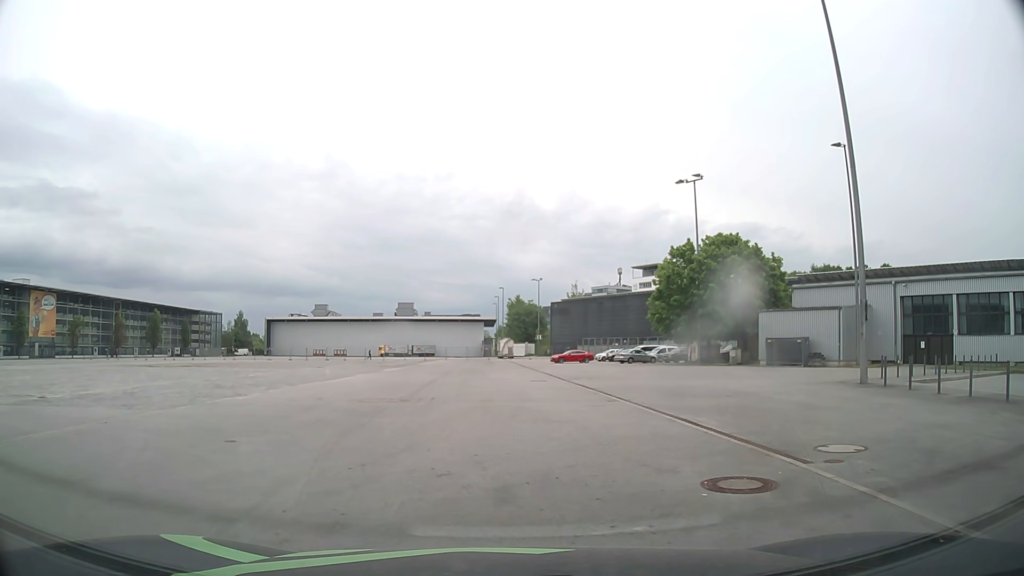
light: Day
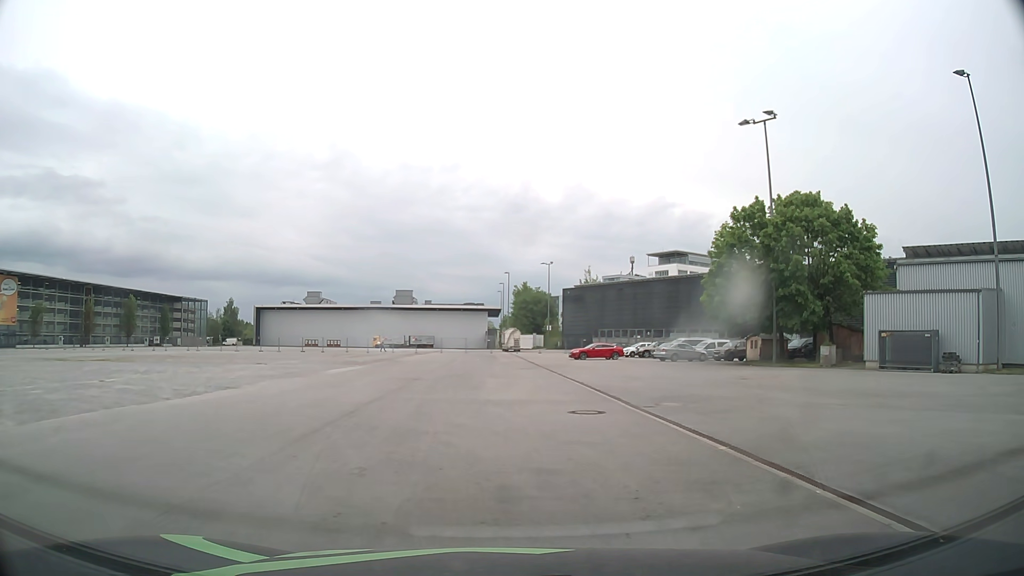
(+0.1, +16.0) m; 0°
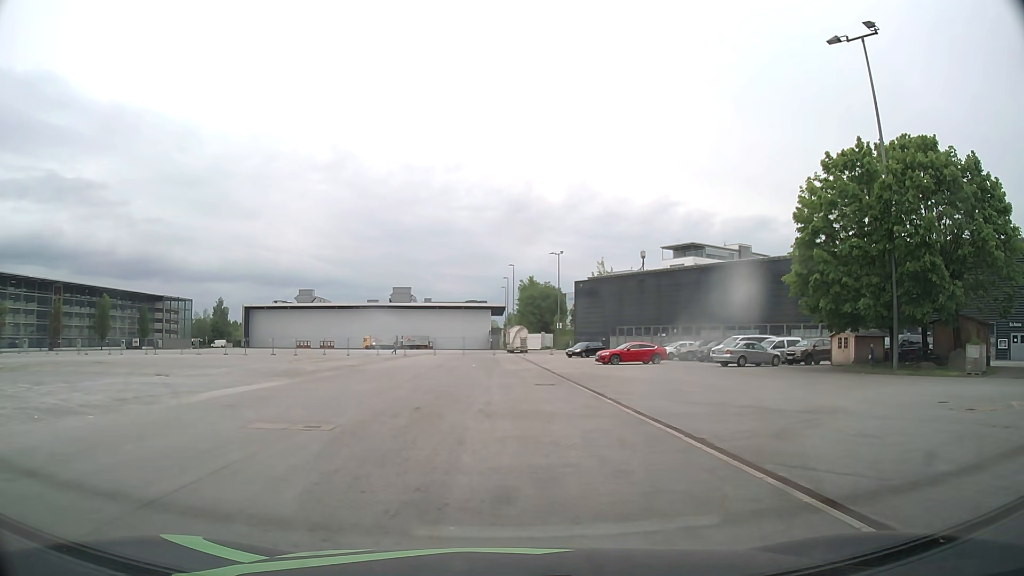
(+0.1, +14.0) m; 0°
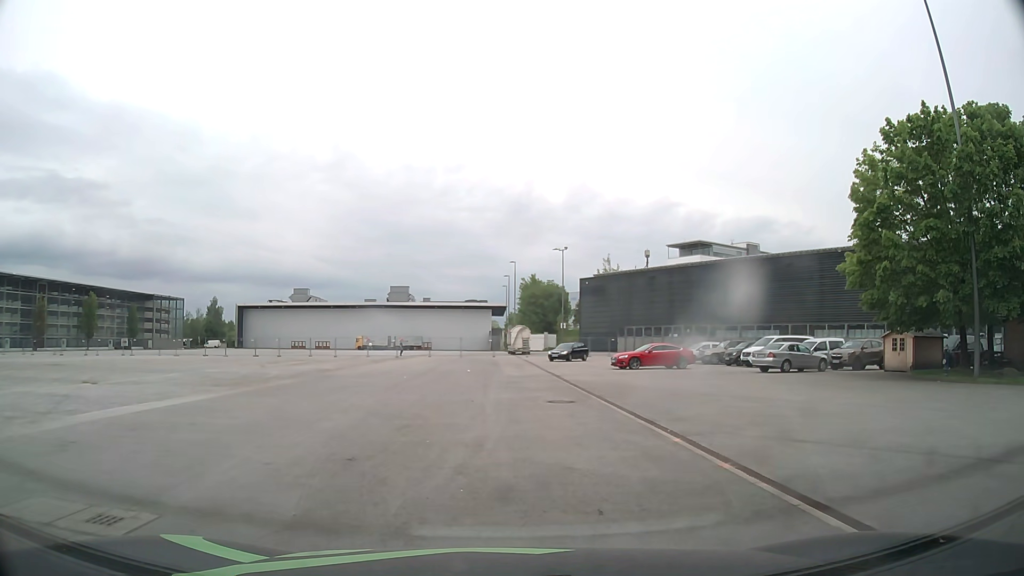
(0.0, +6.1) m; 0°
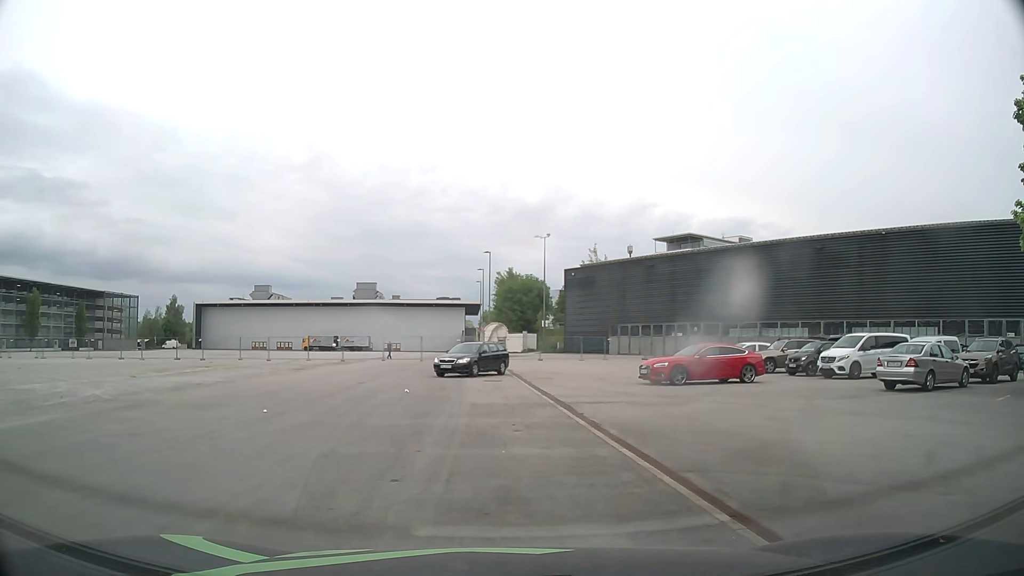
(+0.3, +13.6) m; +2°
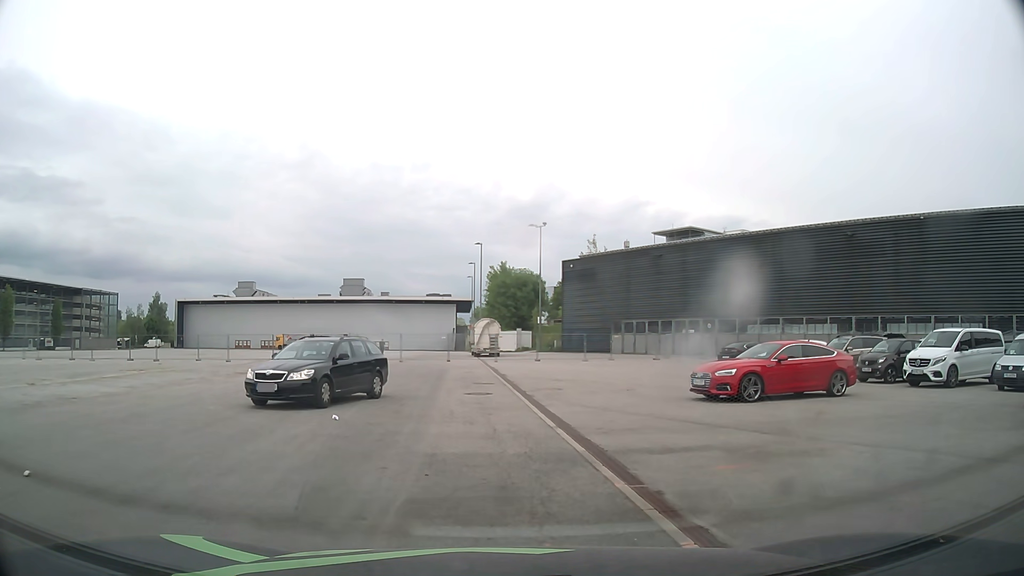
(0.0, +7.3) m; +1°
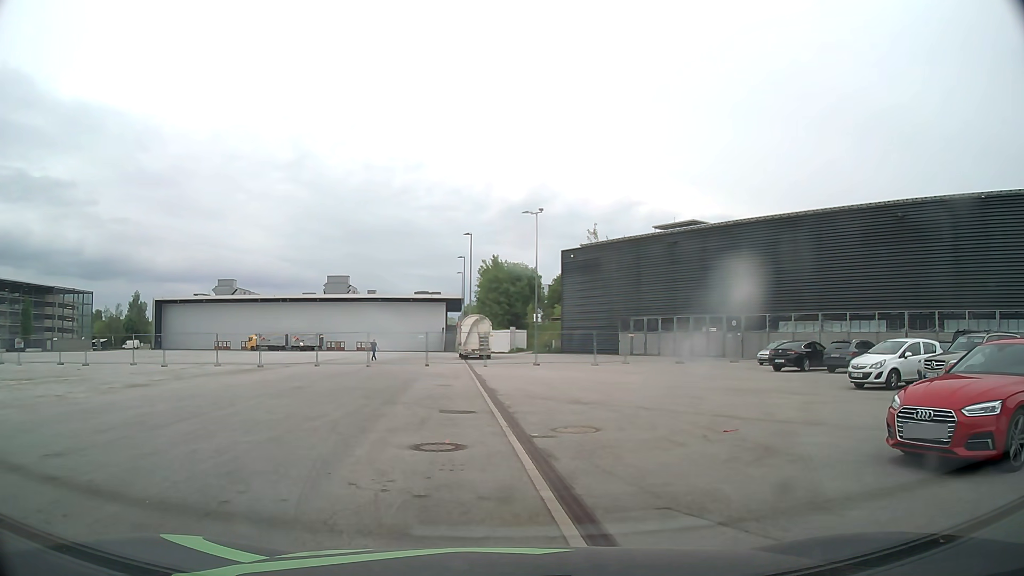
(-0.1, +9.2) m; 0°
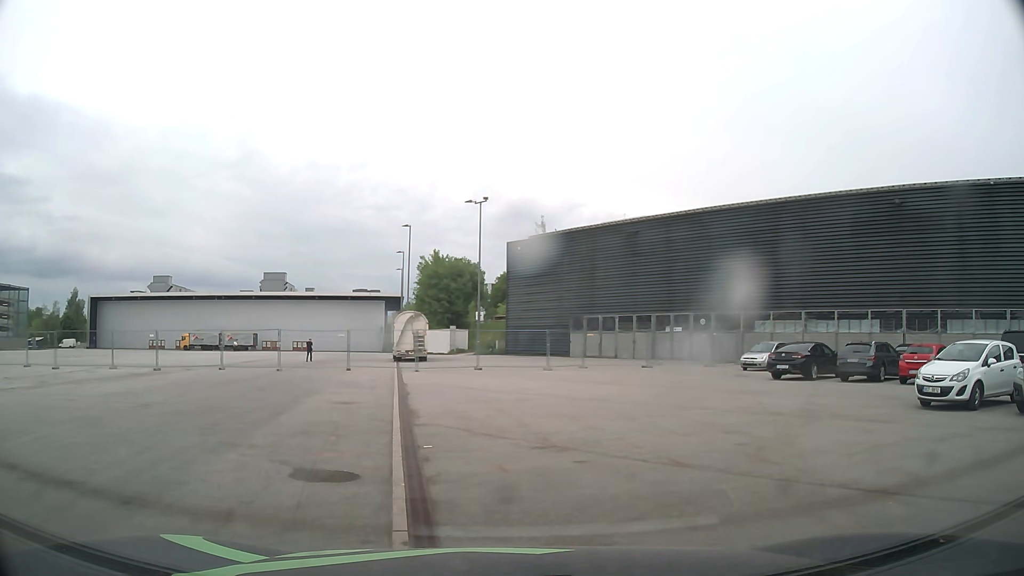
(+0.2, +6.4) m; +4°
